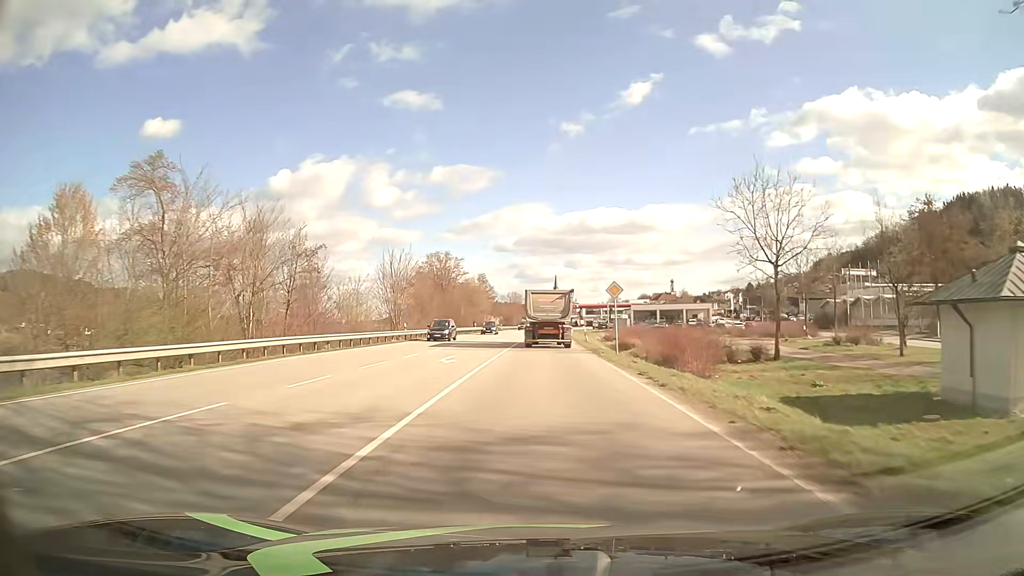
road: primary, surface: asphalt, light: Day
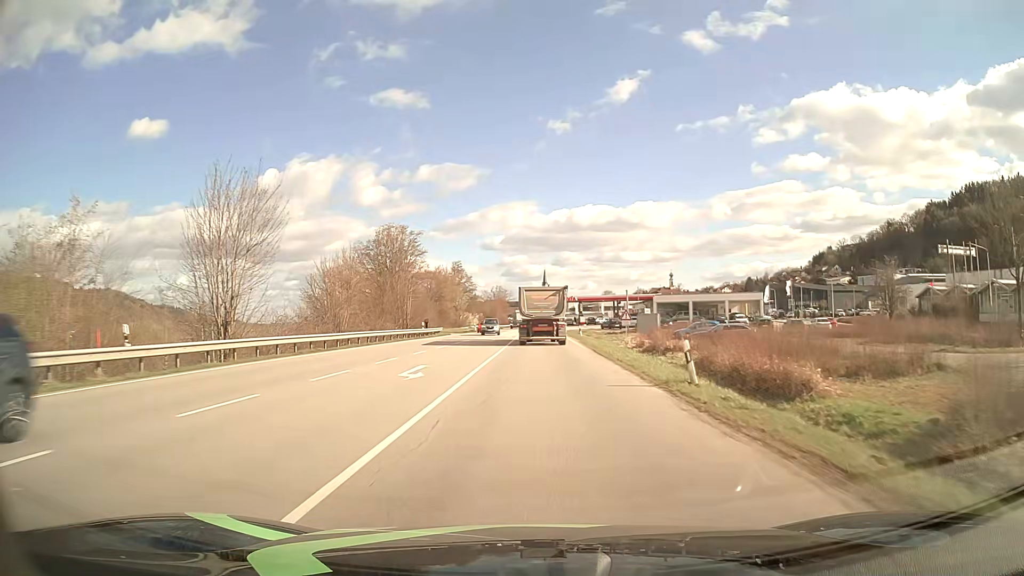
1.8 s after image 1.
(+0.3, +35.1) m; +1°
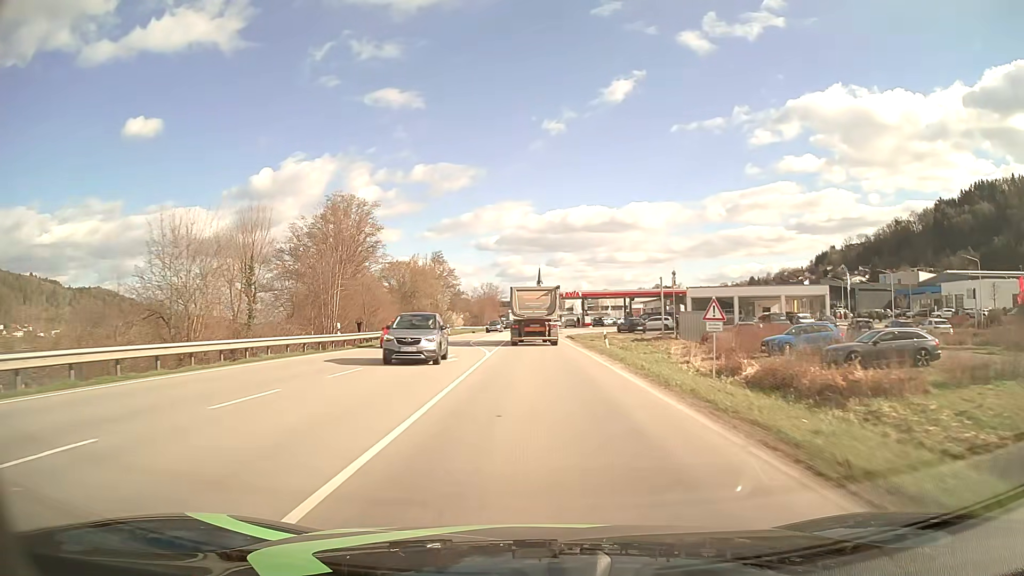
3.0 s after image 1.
(+0.1, +23.4) m; 0°
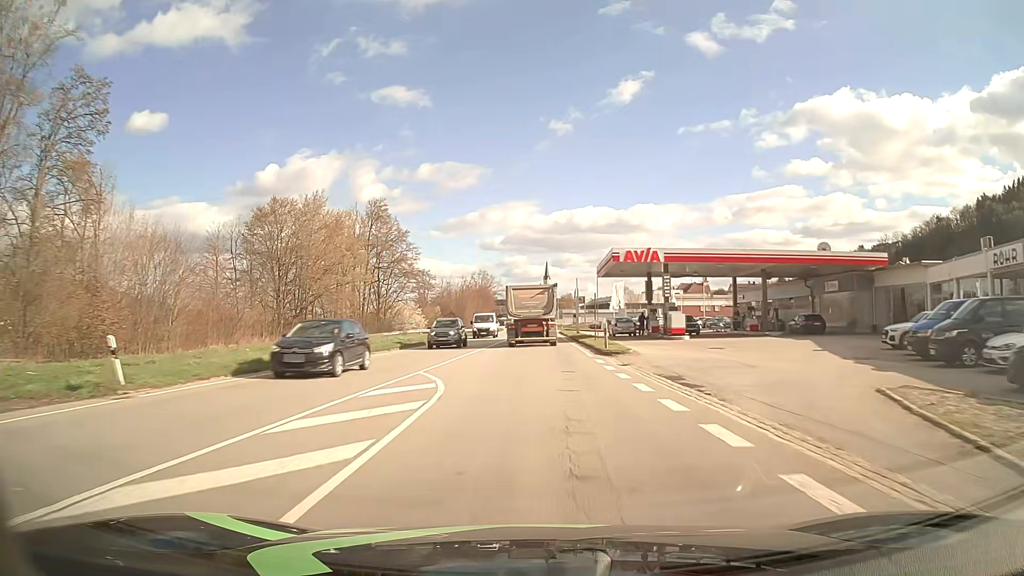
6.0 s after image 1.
(-0.4, +57.9) m; 0°
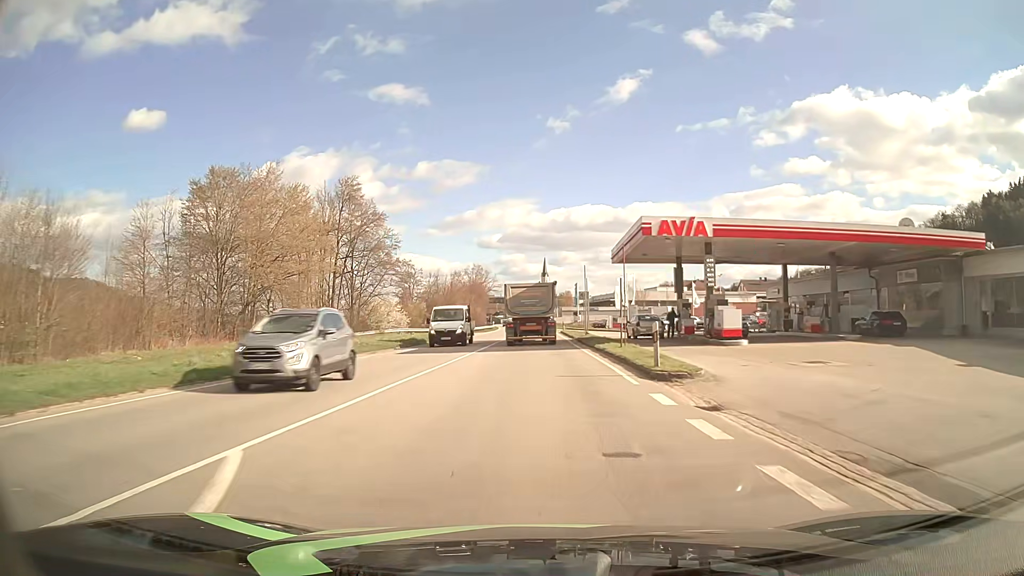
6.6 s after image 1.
(0.0, +11.4) m; 0°
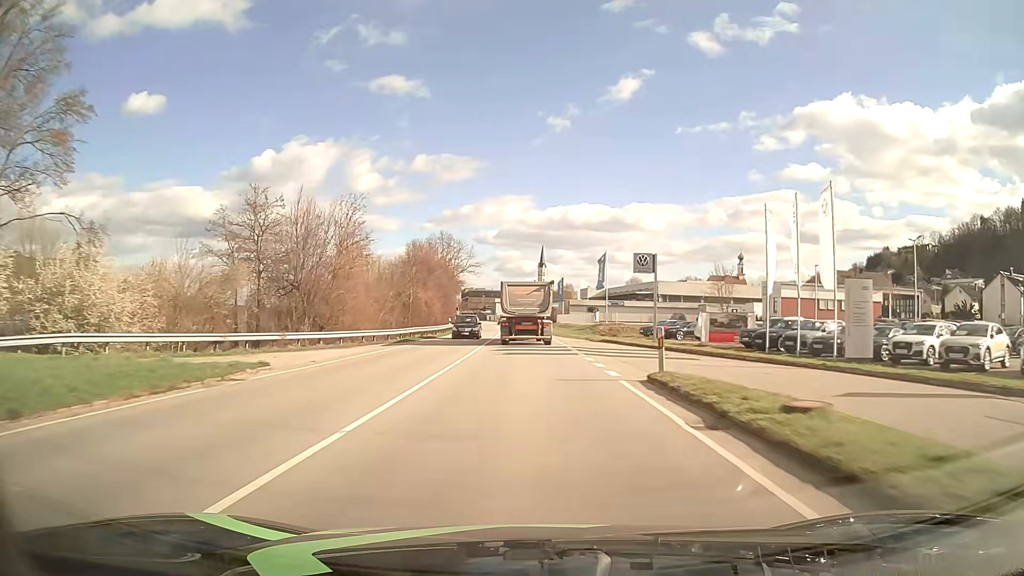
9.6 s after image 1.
(+0.4, +55.9) m; +1°
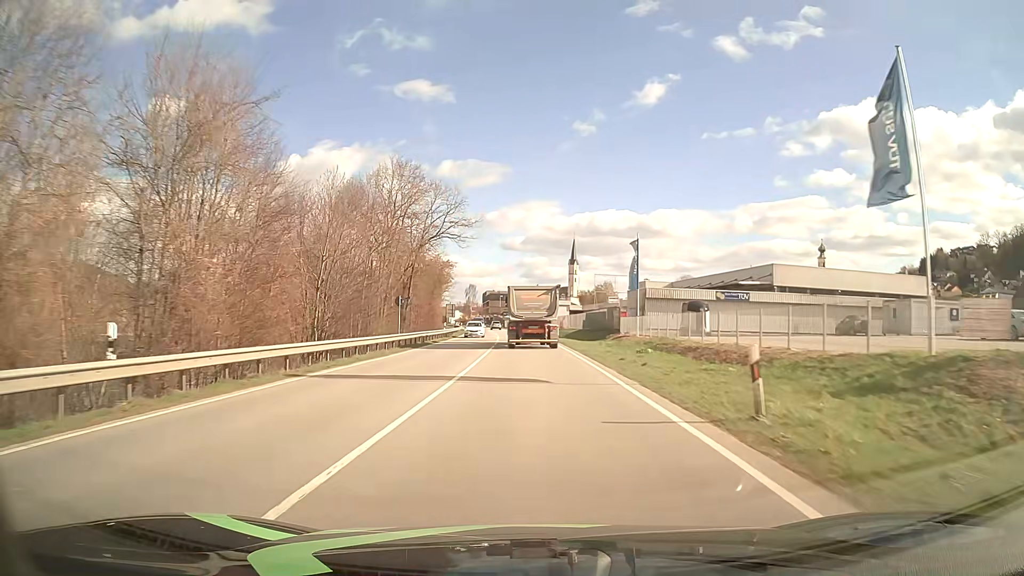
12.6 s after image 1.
(-0.9, +54.9) m; -2°
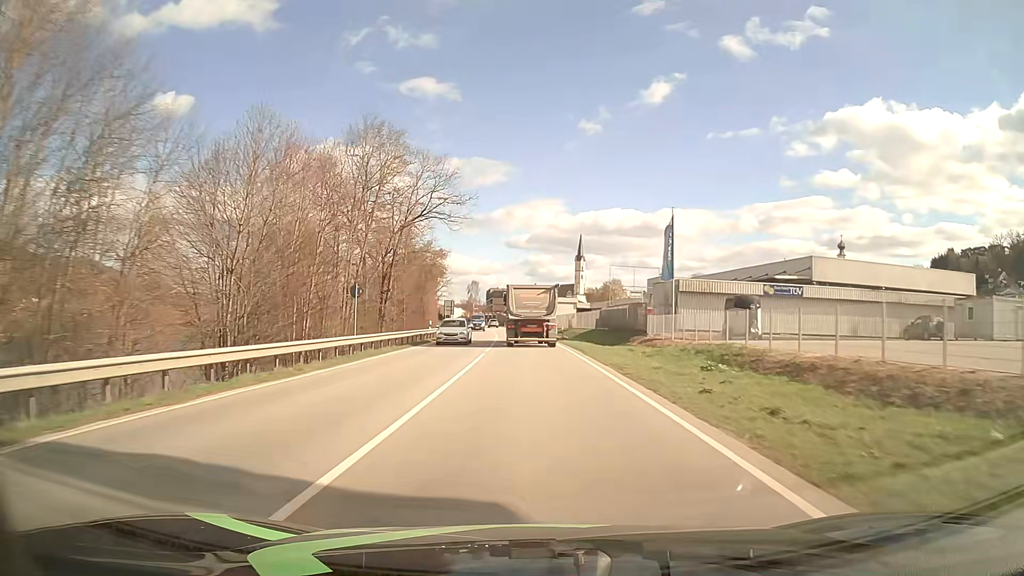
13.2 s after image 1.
(-0.1, +10.9) m; 0°
(0, +10) (0, +20) (0, +30) (-1, +40) (-1, +50) (-2, +60) (-2, +70) (-3, +80) (-4, +90) (-4, +100) m
